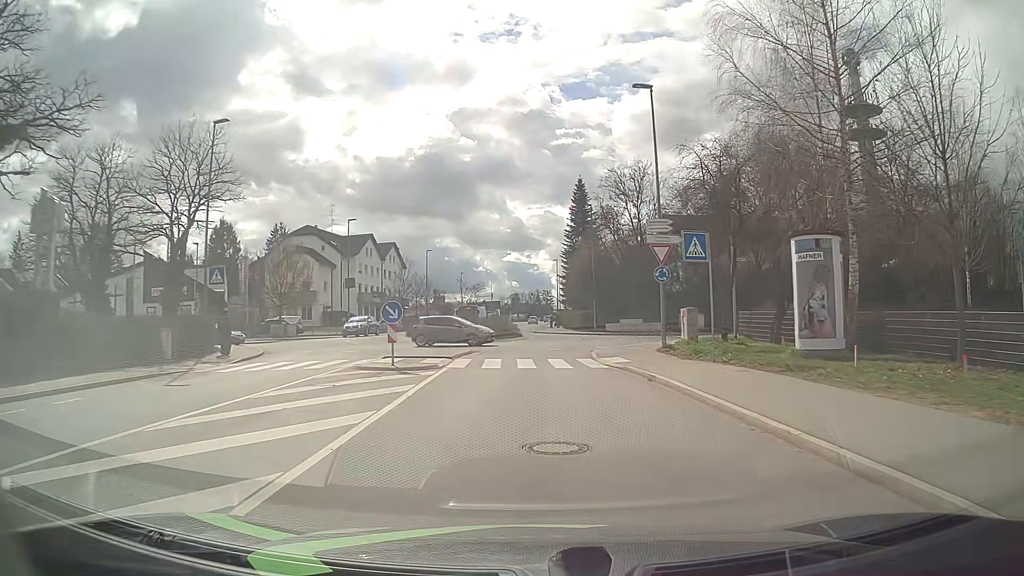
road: tertiary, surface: asphalt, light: Day
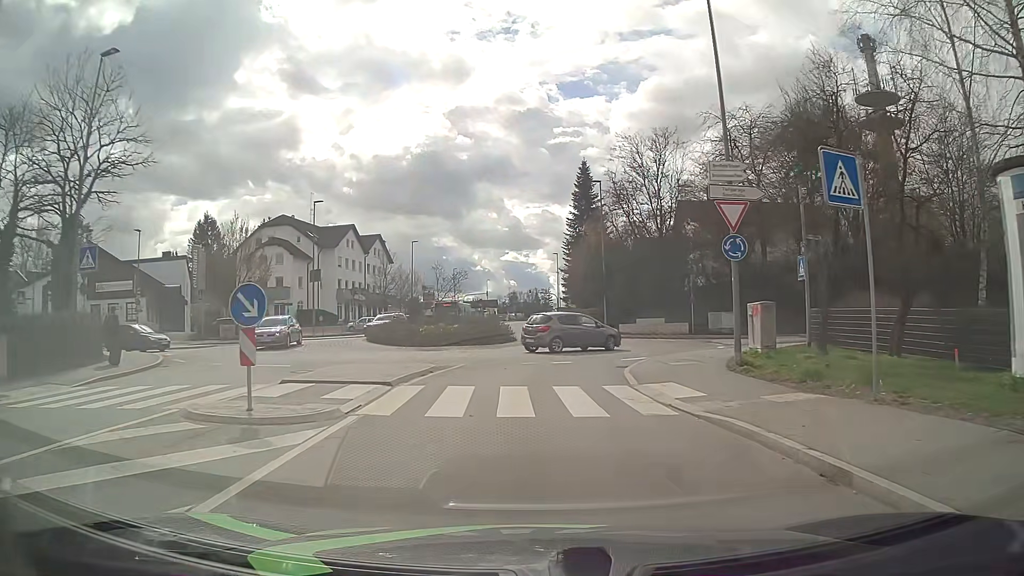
(0.0, +9.1) m; -1°
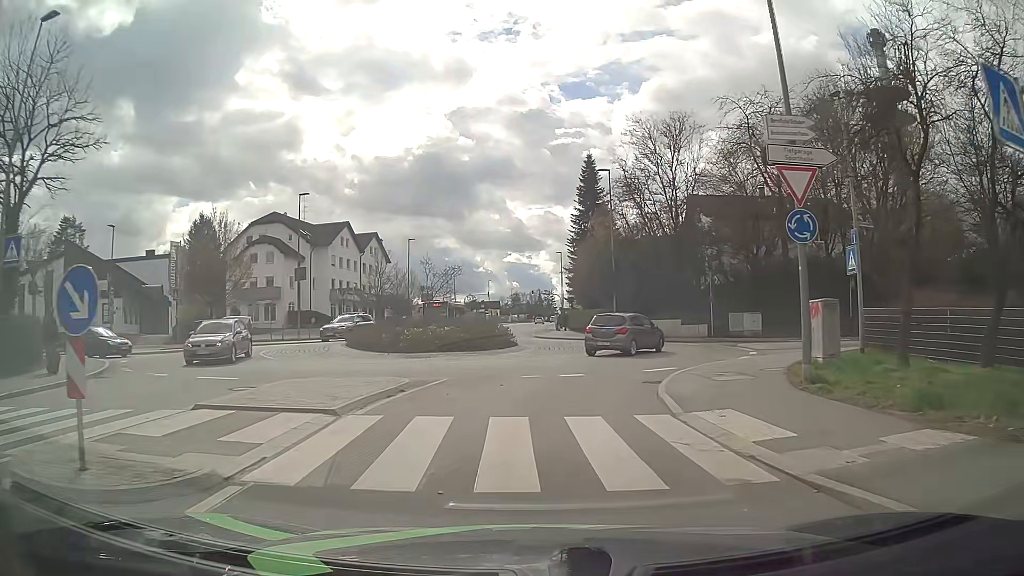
(0.0, +3.8) m; 0°
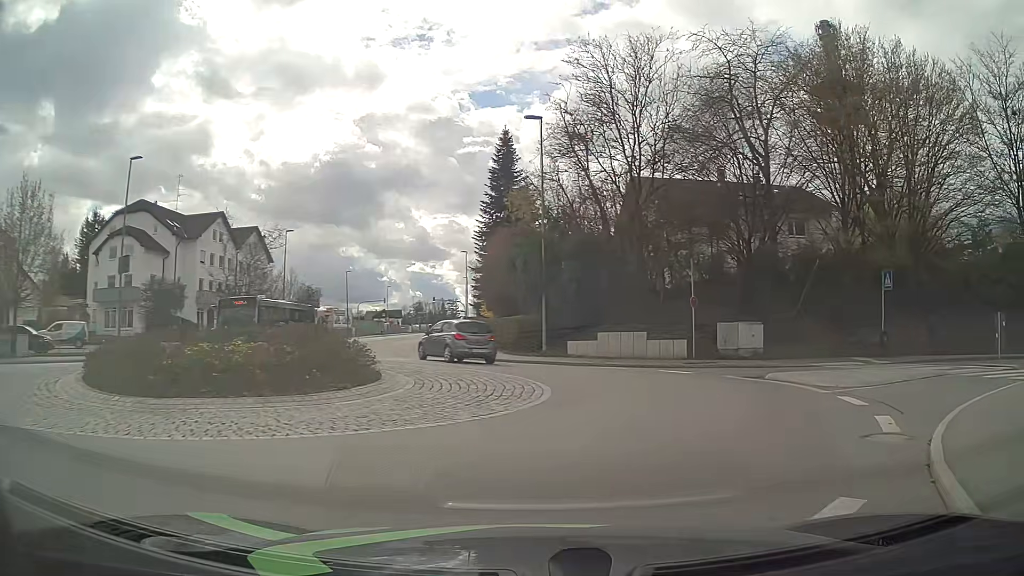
(+0.2, +13.0) m; +7°
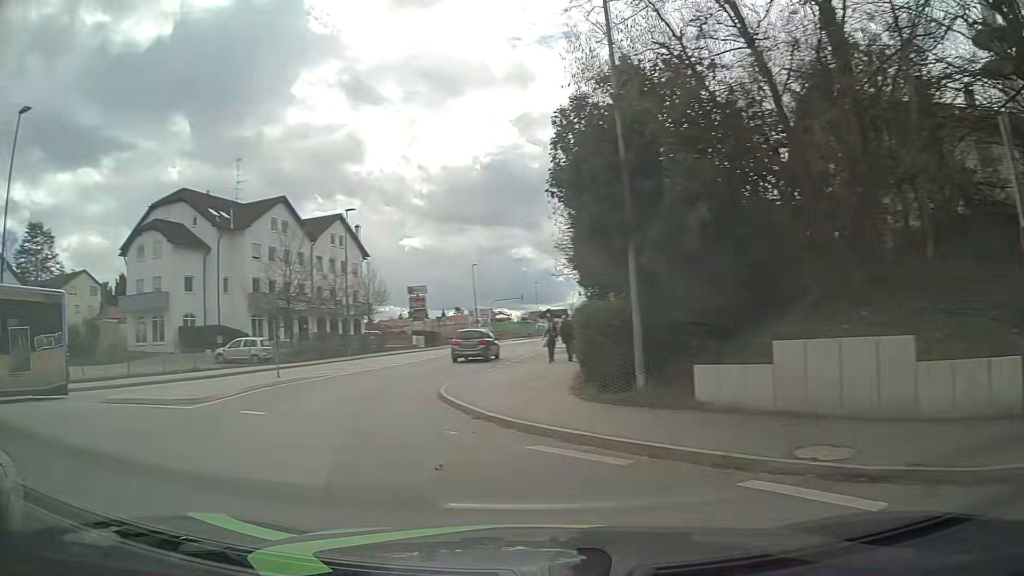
(+2.4, +17.2) m; -13°
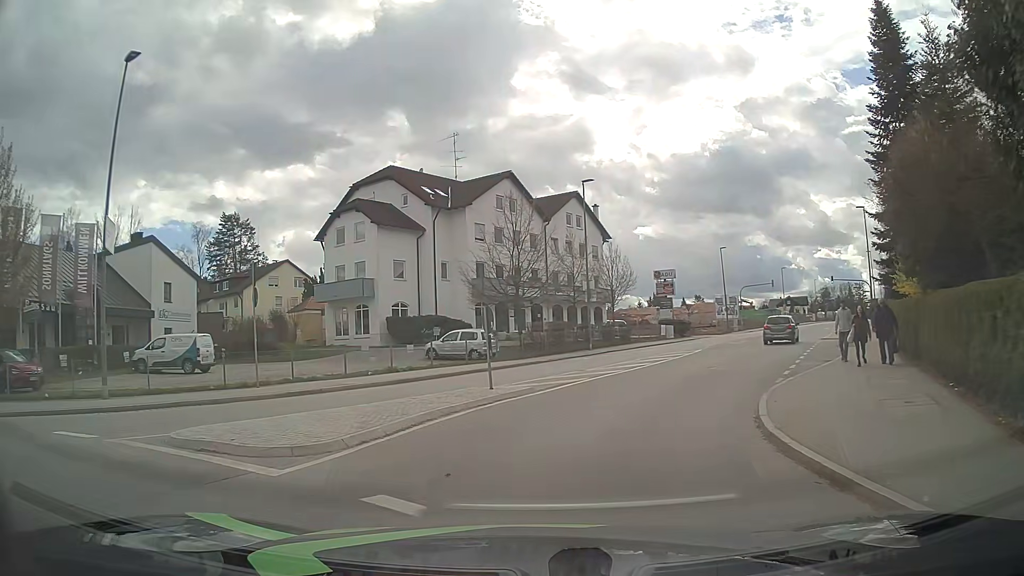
(-1.6, +6.5) m; -22°
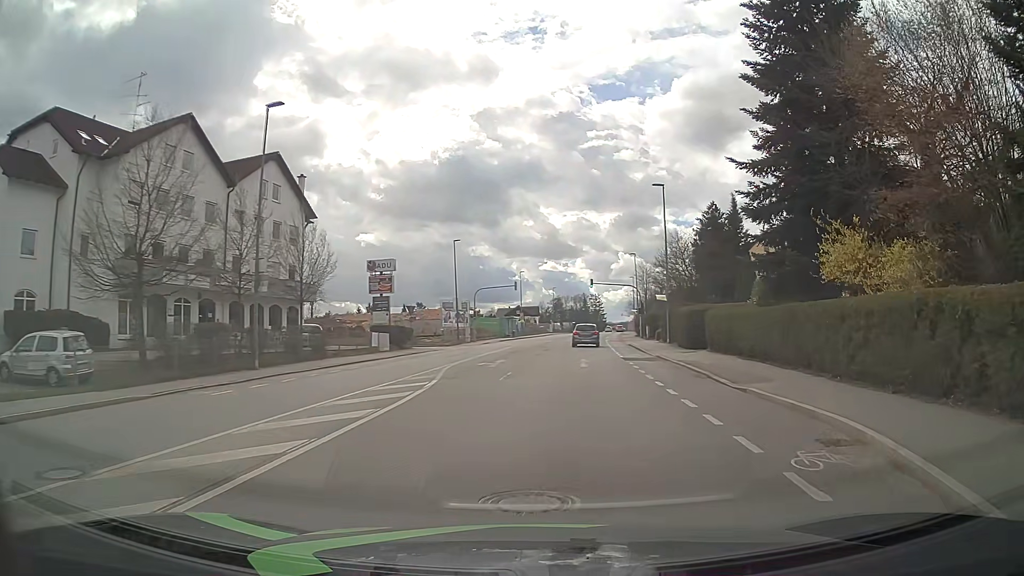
(+2.5, +15.2) m; +23°
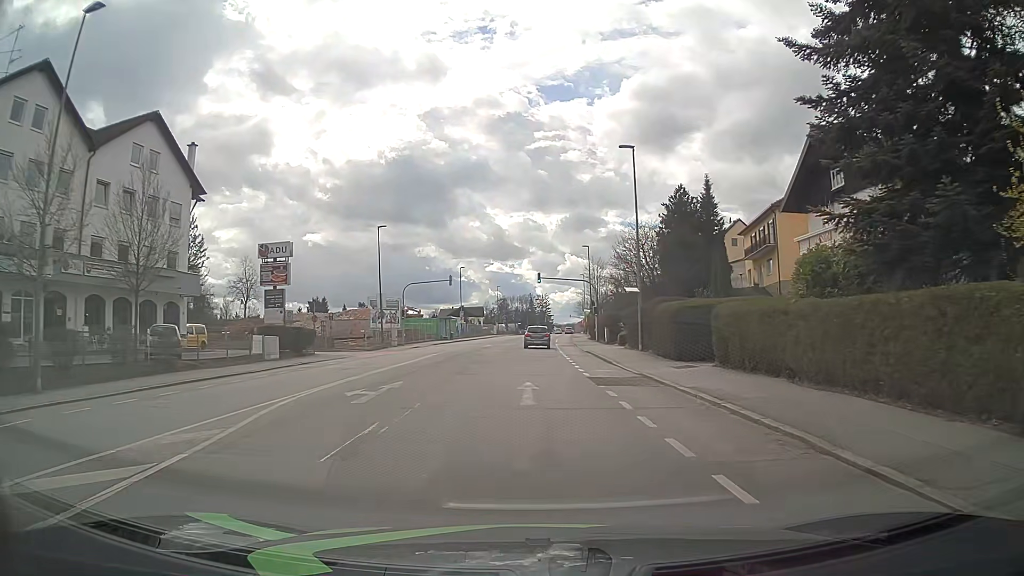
(+0.7, +10.2) m; +6°
(0, +10) (0, +20) (0, +30) (0, +40) (0, +50) (0, +60) (+1, +70) (+2, +80) (+3, +90) (+3, +100) m
